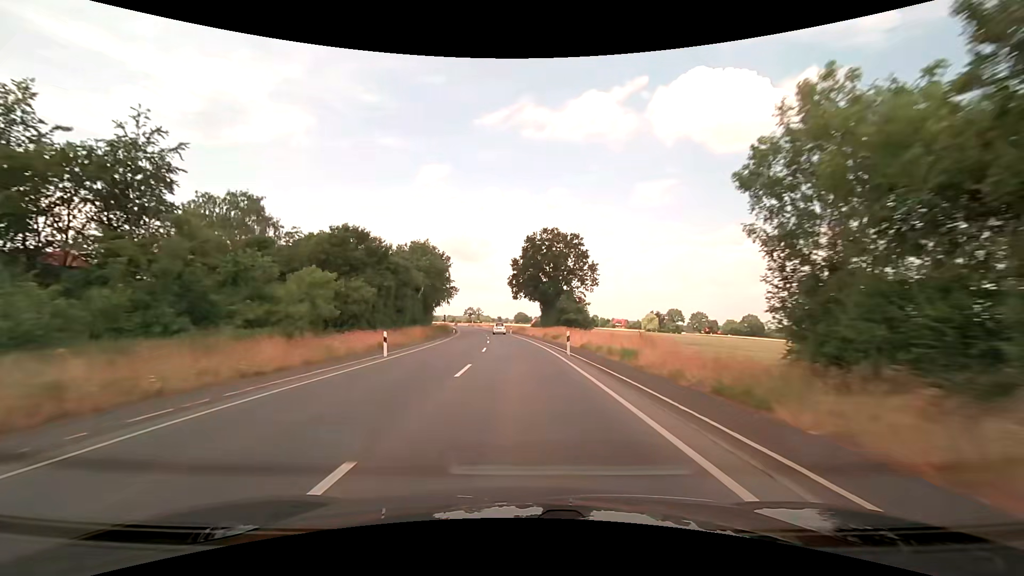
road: secondary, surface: asphalt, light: Day
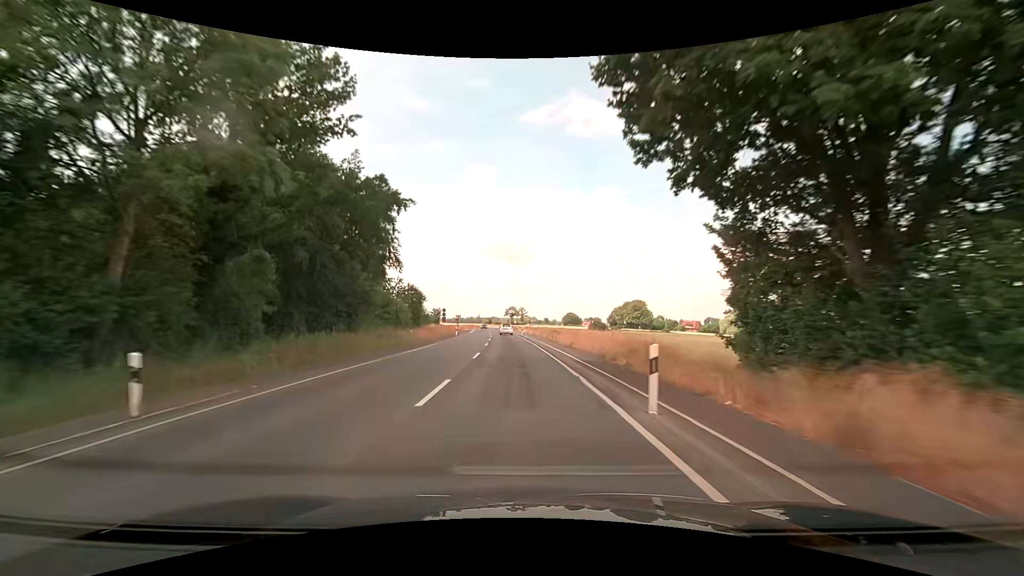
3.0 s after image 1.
(-2.7, +64.1) m; -5°
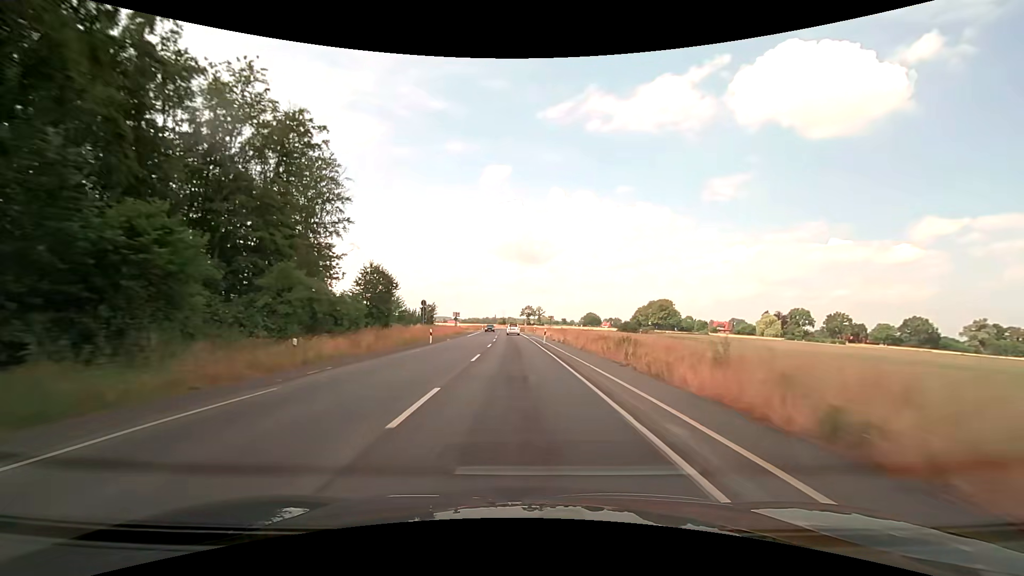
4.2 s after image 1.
(-0.4, +25.7) m; -2°
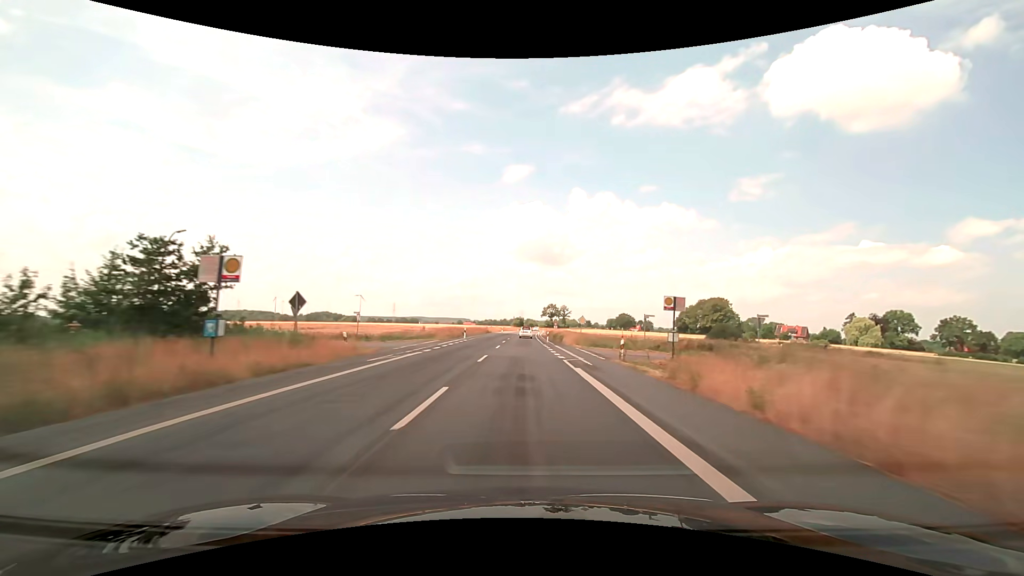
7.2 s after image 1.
(-1.5, +64.2) m; -2°
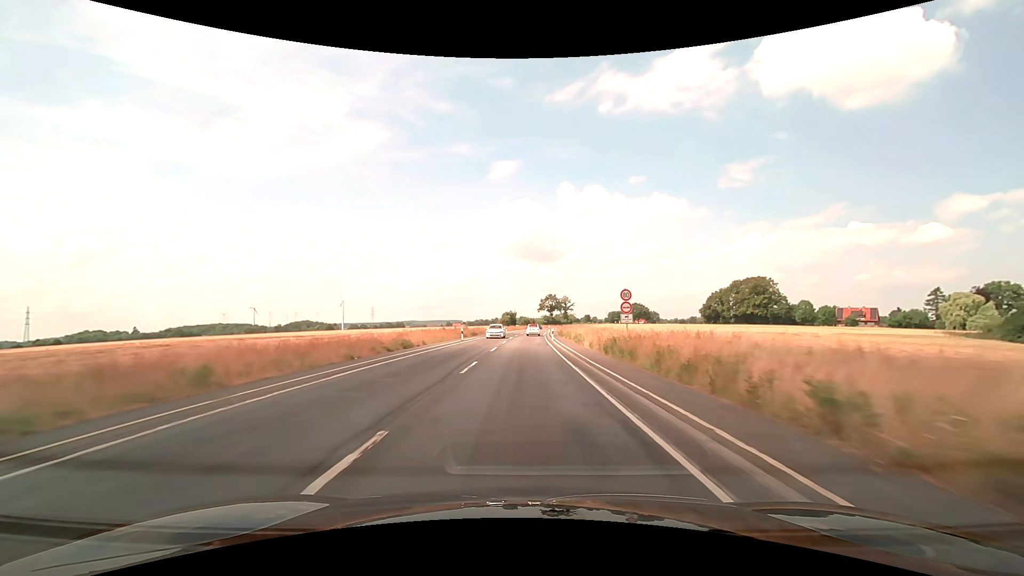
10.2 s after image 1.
(+0.3, +64.2) m; +1°
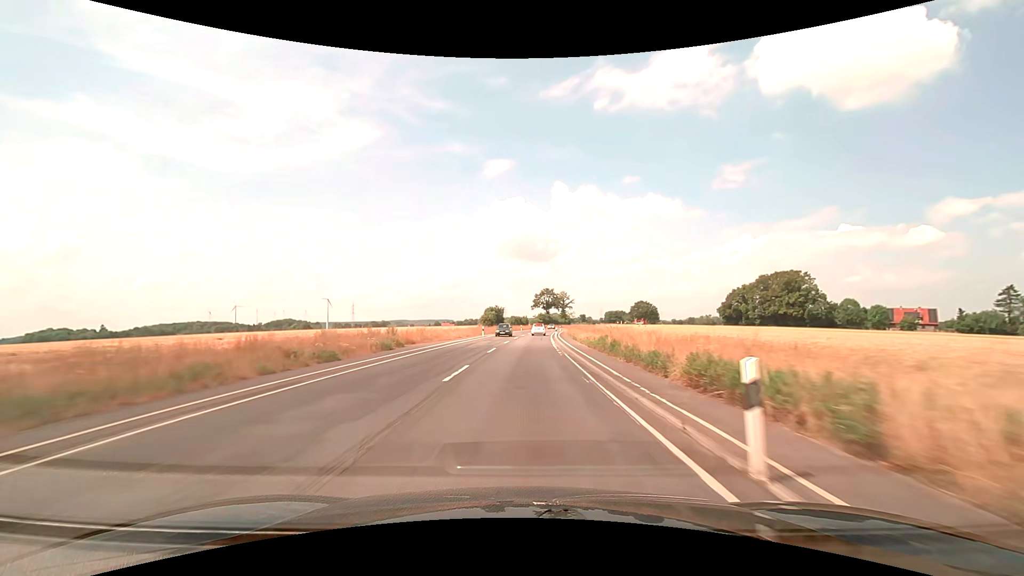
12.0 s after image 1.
(+0.3, +38.5) m; +1°
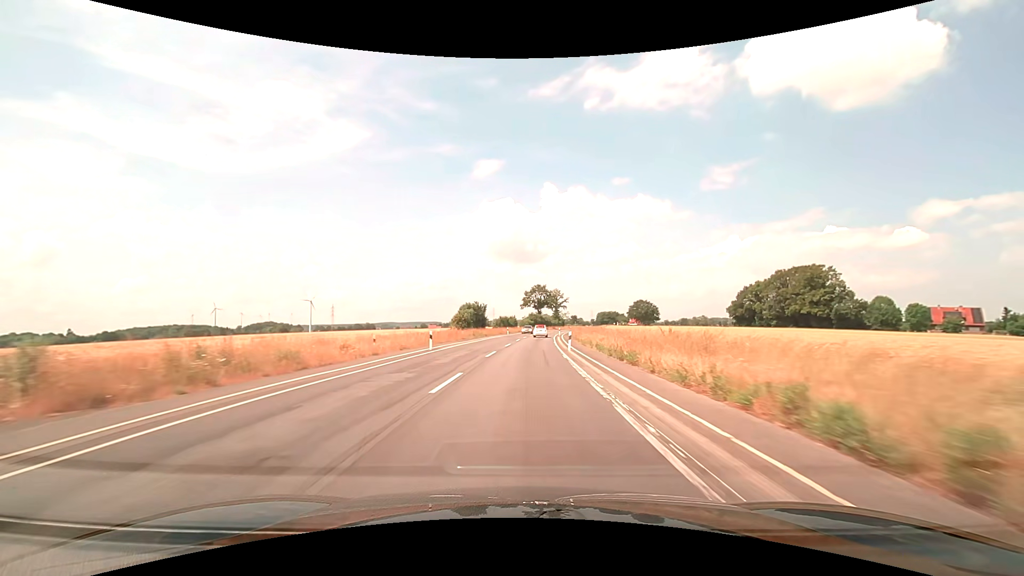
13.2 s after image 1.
(+0.2, +25.7) m; +1°
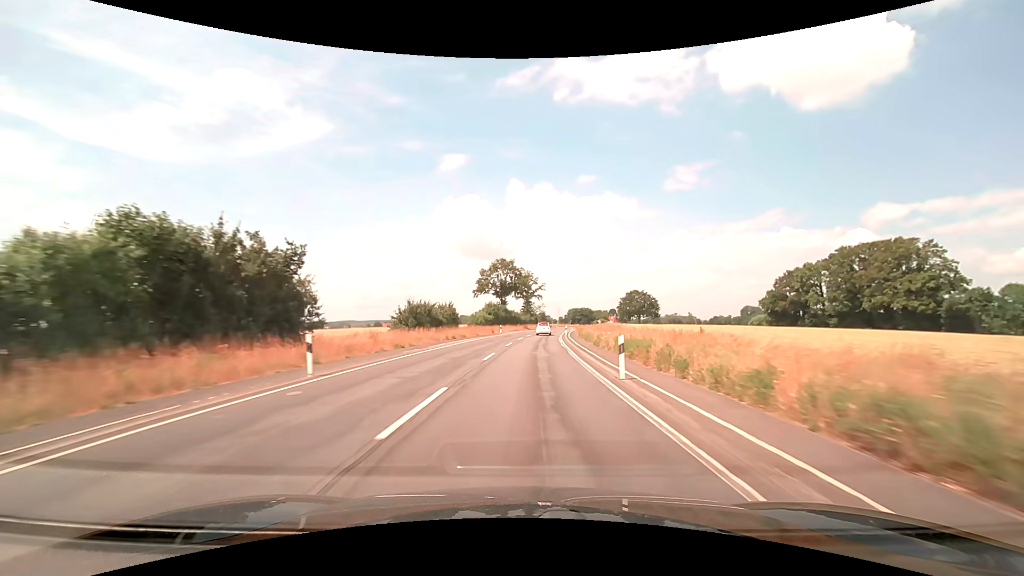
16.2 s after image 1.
(+2.1, +64.1) m; +4°
(0, +10) (0, +20) (+1, +30) (+1, +40) (+2, +50) (+3, +60) (+3, +70) (+5, +80) (+6, +90) (+7, +100) m
